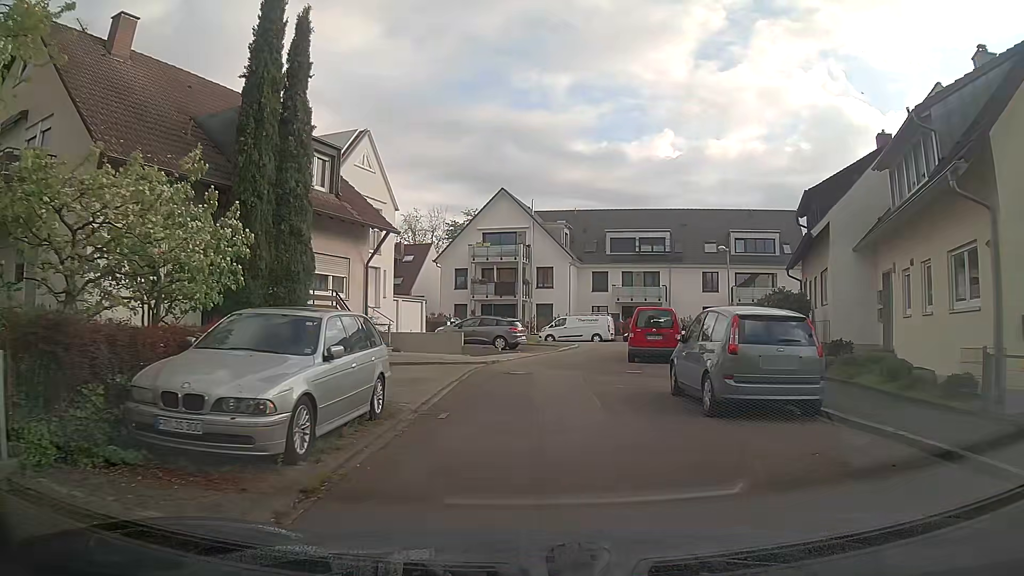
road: residential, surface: asphalt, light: Day
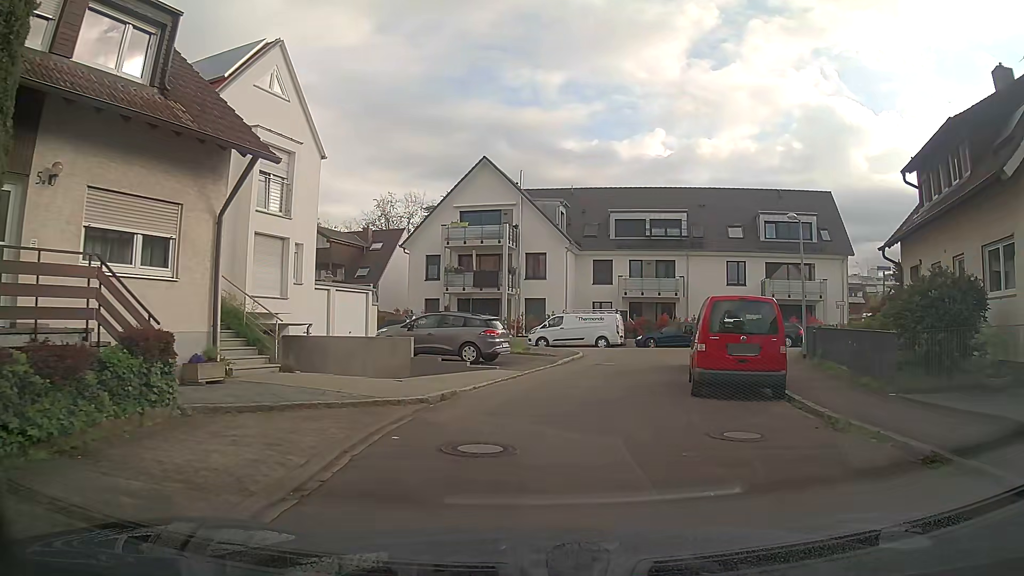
(+0.1, +10.2) m; 0°
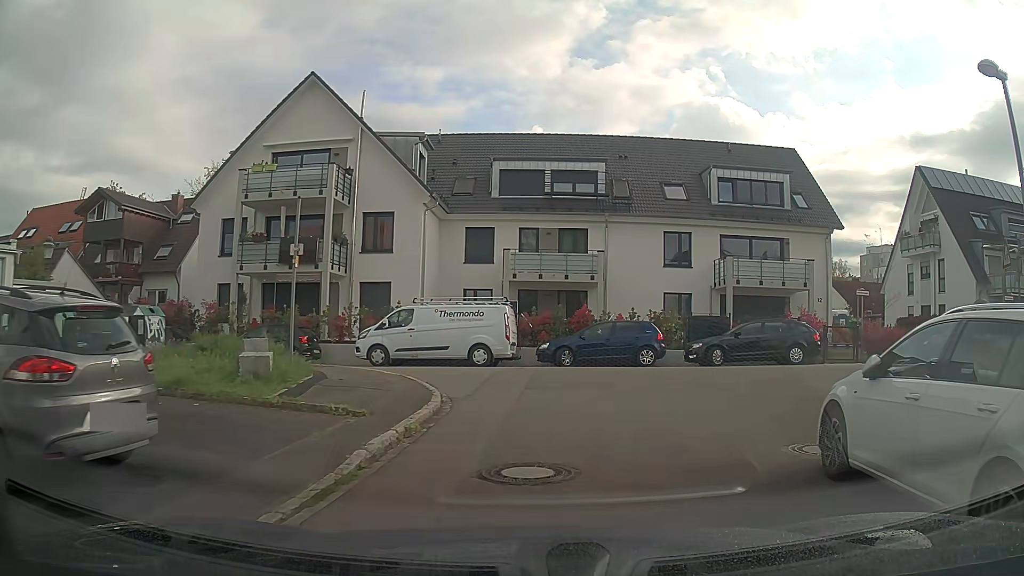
(+1.1, +15.3) m; +11°
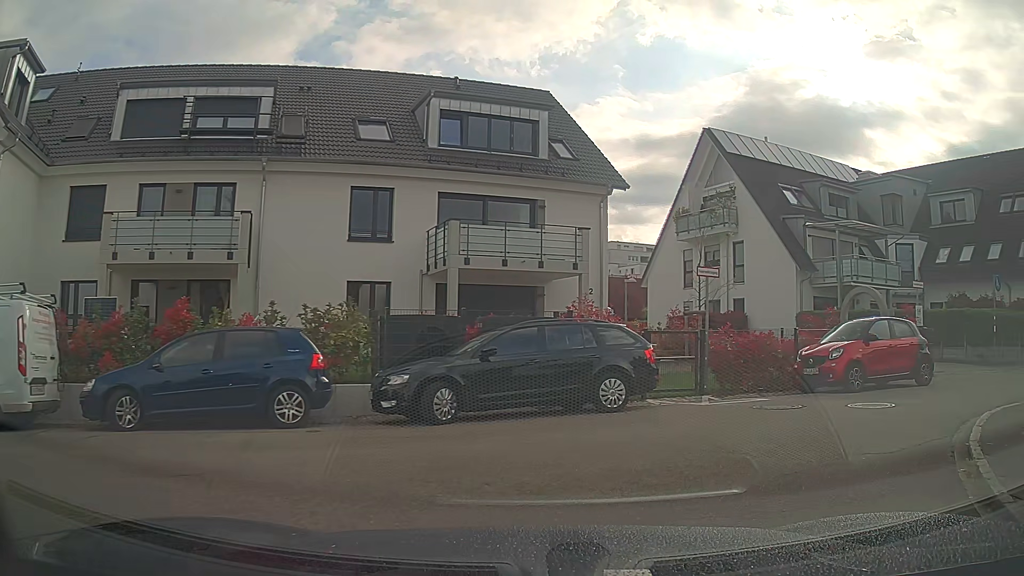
(+2.2, +11.3) m; +26°
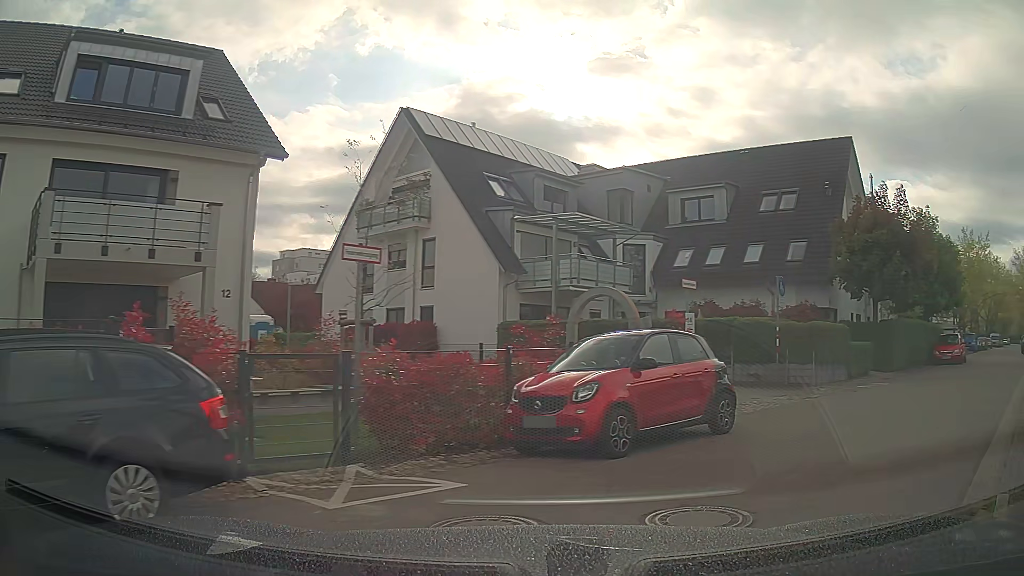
(+1.2, +5.8) m; +27°
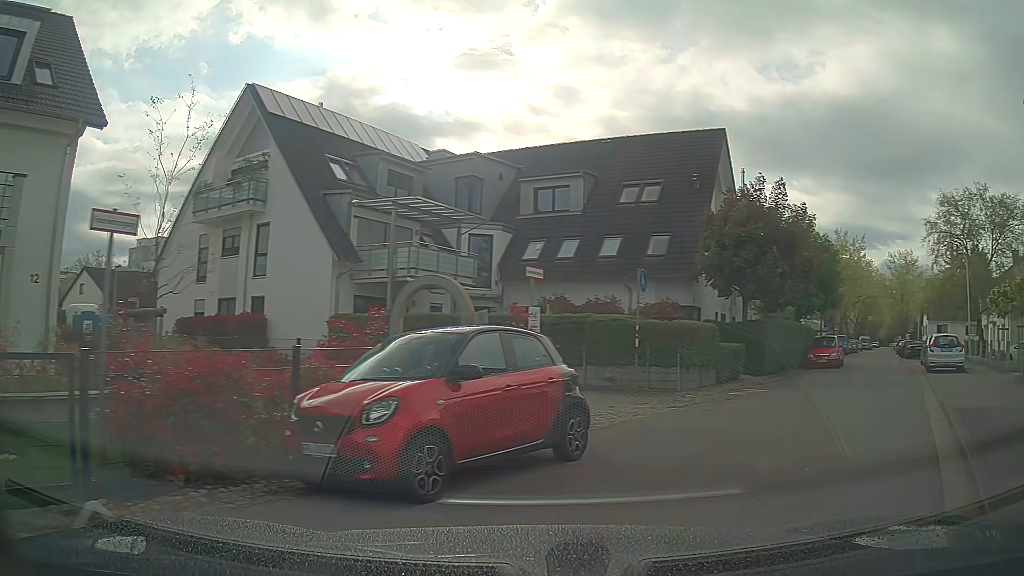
(+0.2, +2.3) m; +12°
